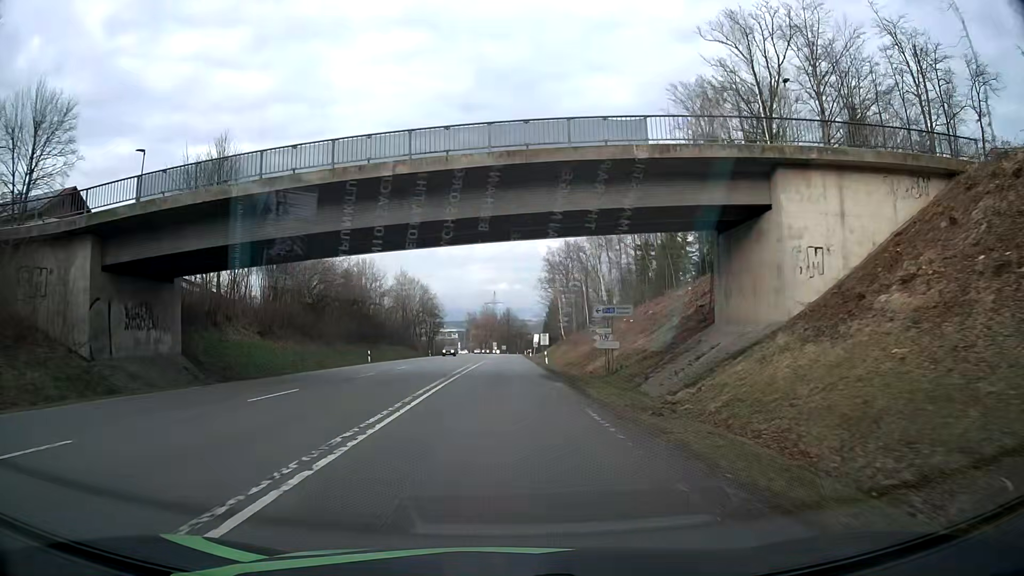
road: secondary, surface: asphalt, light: Day
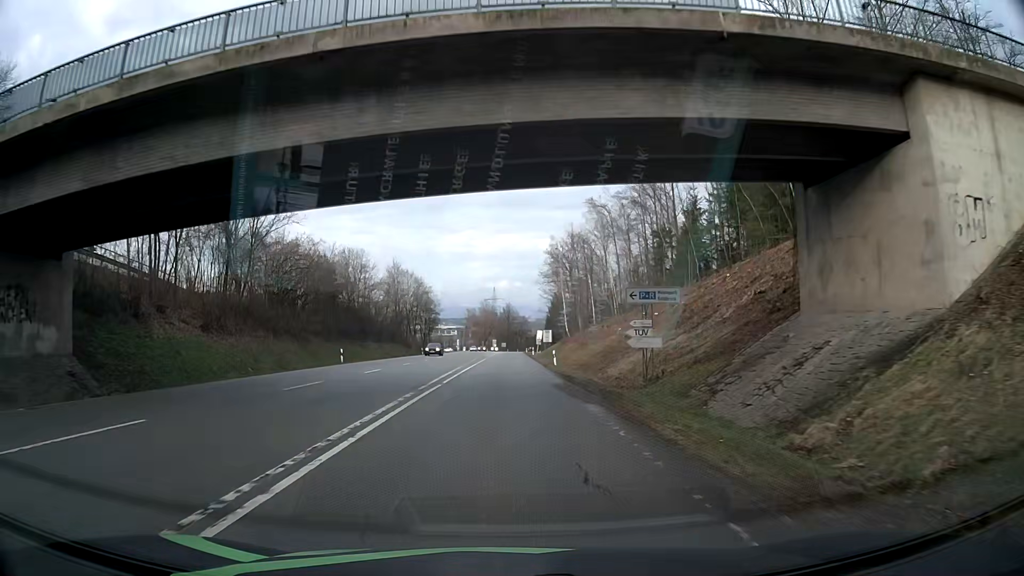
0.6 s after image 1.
(0.0, +9.1) m; 0°
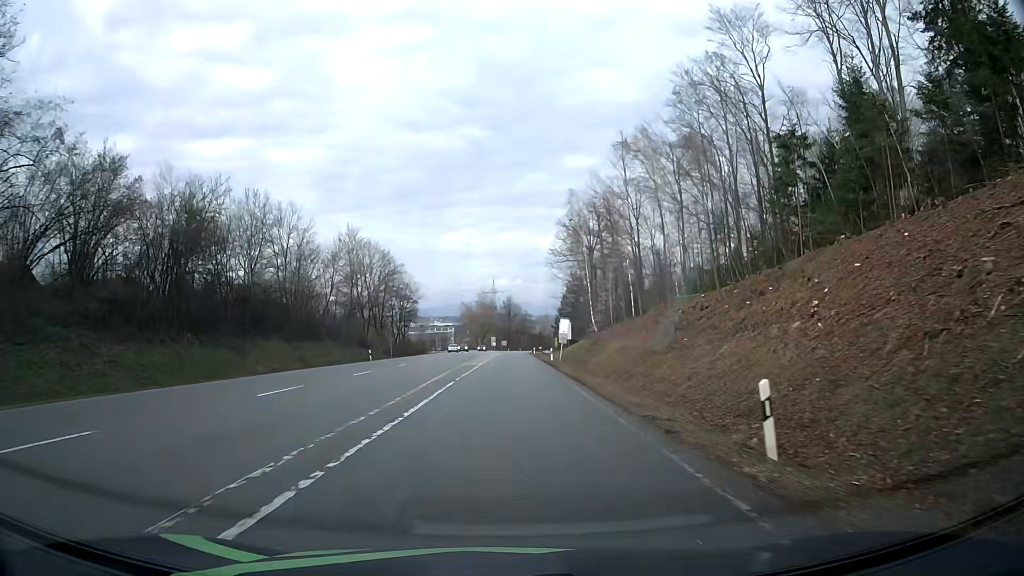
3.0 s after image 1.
(0.0, +36.1) m; 0°
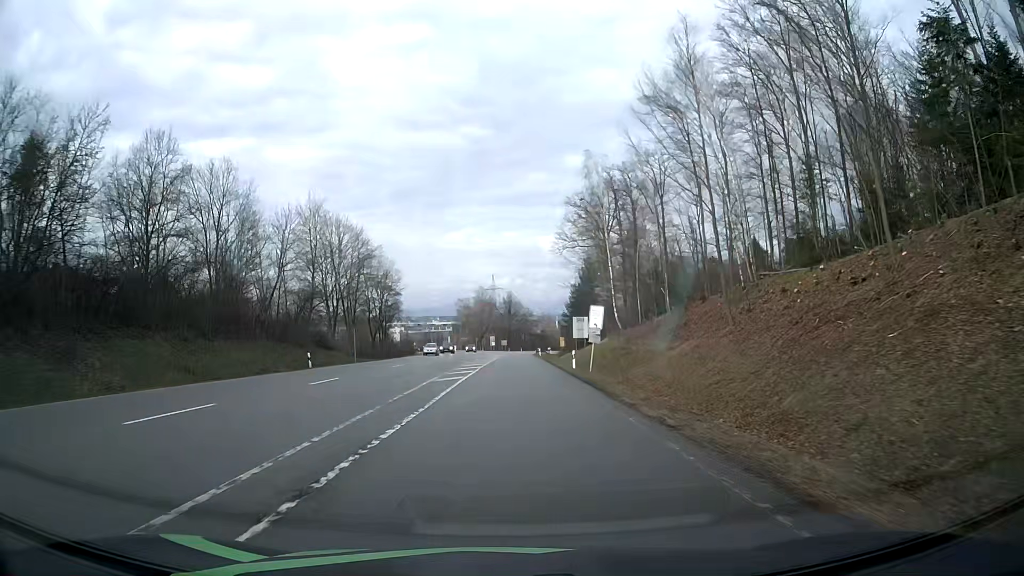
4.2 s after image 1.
(0.0, +17.9) m; 0°
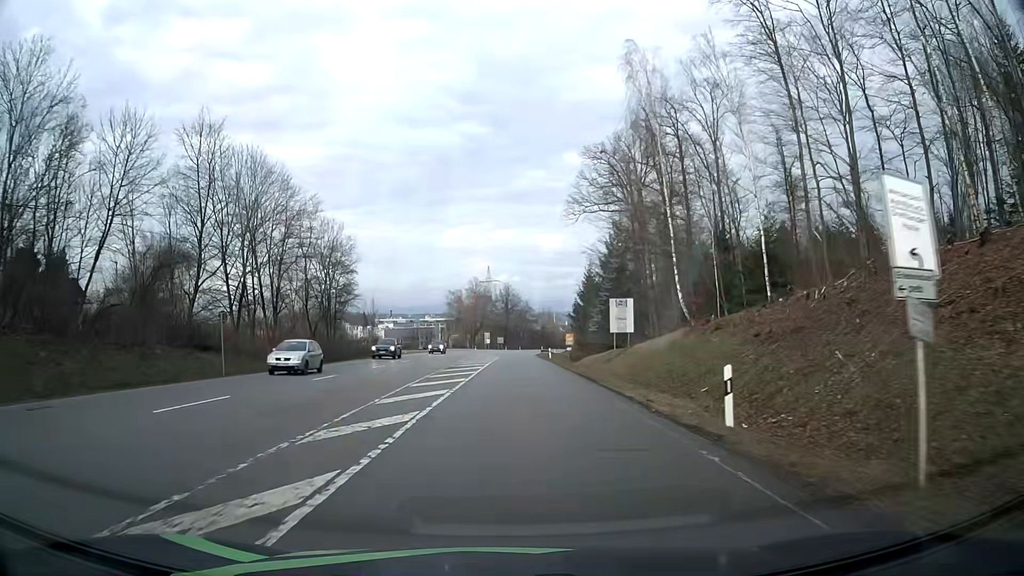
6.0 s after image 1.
(+0.2, +26.5) m; +1°
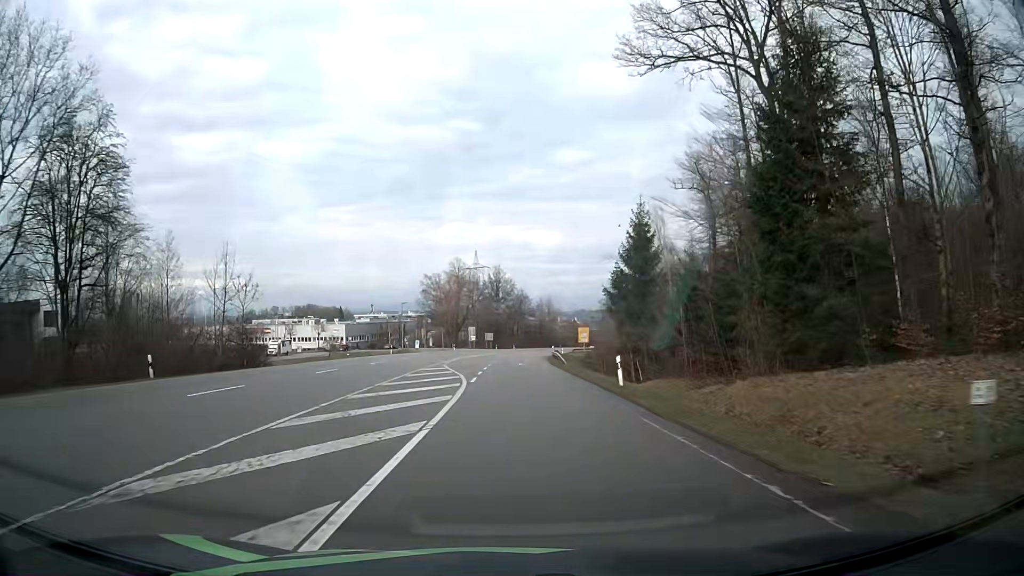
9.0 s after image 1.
(0.0, +42.7) m; +1°
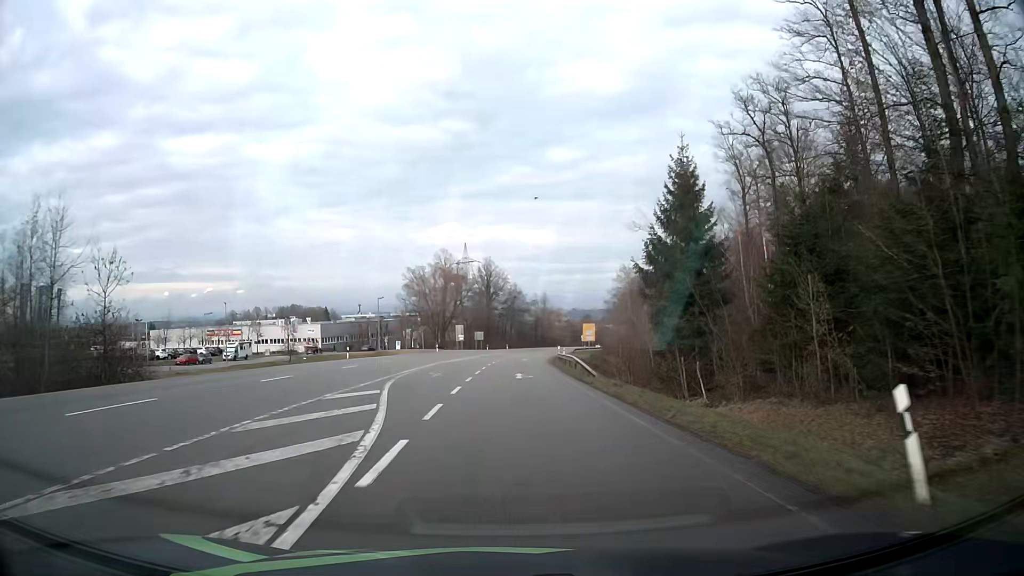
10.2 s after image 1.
(0.0, +16.9) m; +1°
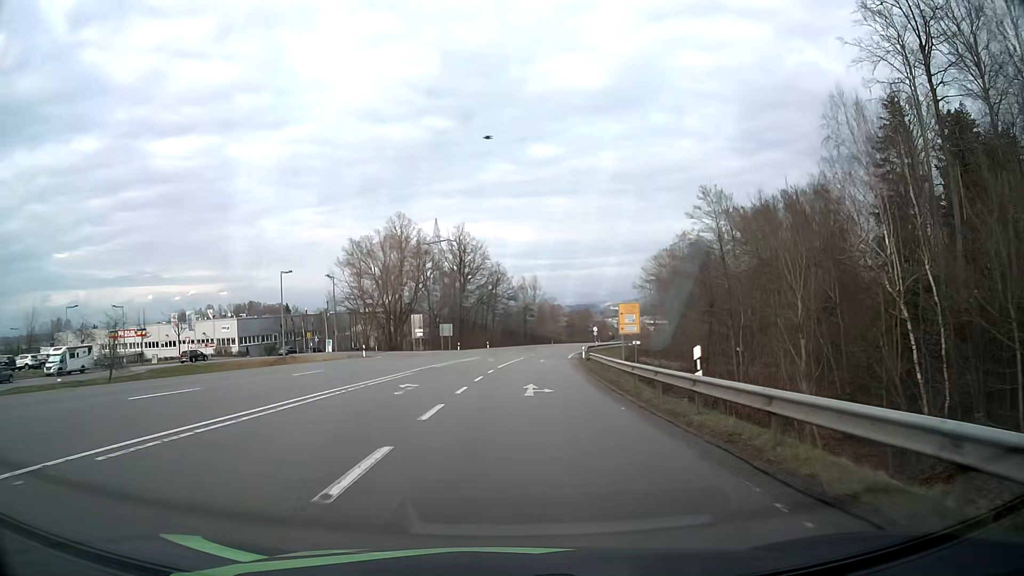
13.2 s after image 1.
(+0.3, +42.1) m; +1°
(0, +10) (0, +20) (+1, +30) (+1, +40) (+2, +50) (+3, +60) (+4, +70) (+6, +80) (+7, +90) (+9, +99) m
